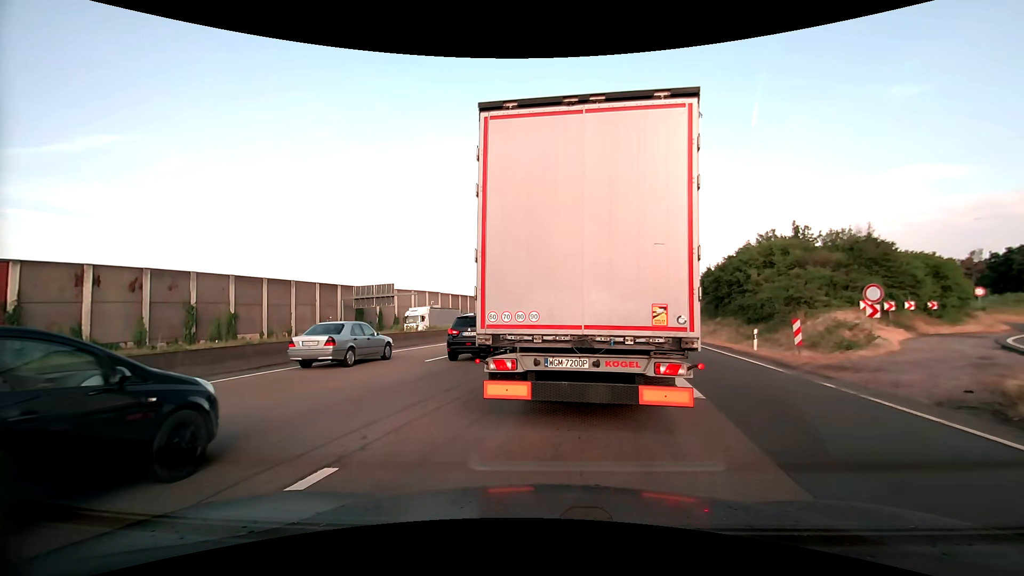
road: motorway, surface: asphalt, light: Day
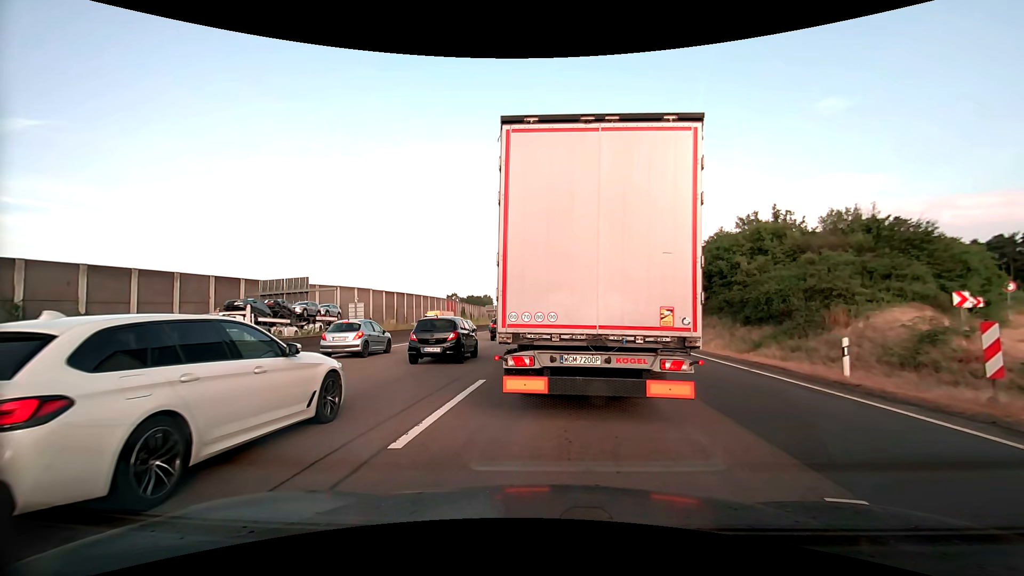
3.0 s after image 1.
(+0.5, +11.2) m; +5°
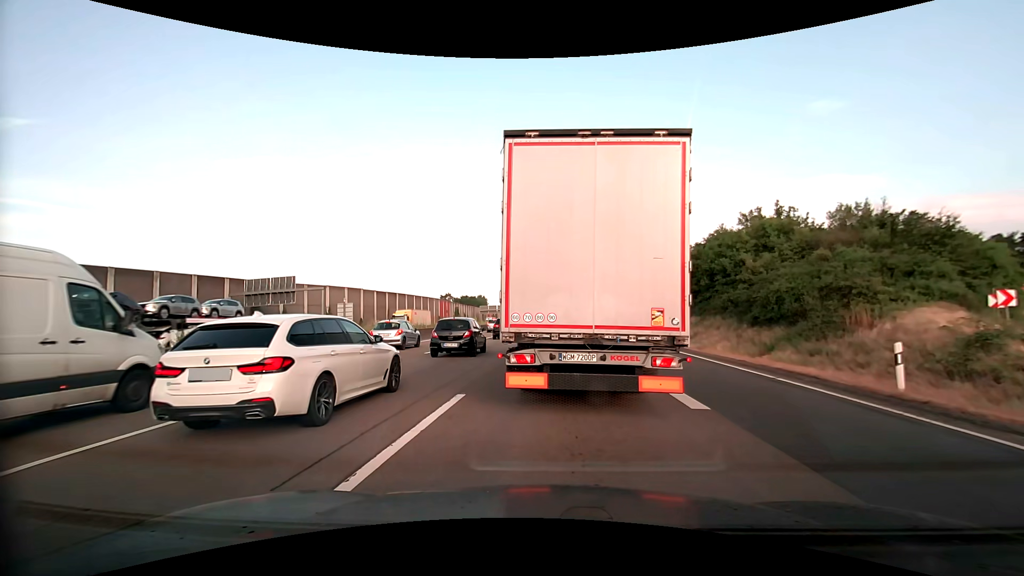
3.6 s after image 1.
(0.0, +2.1) m; 0°
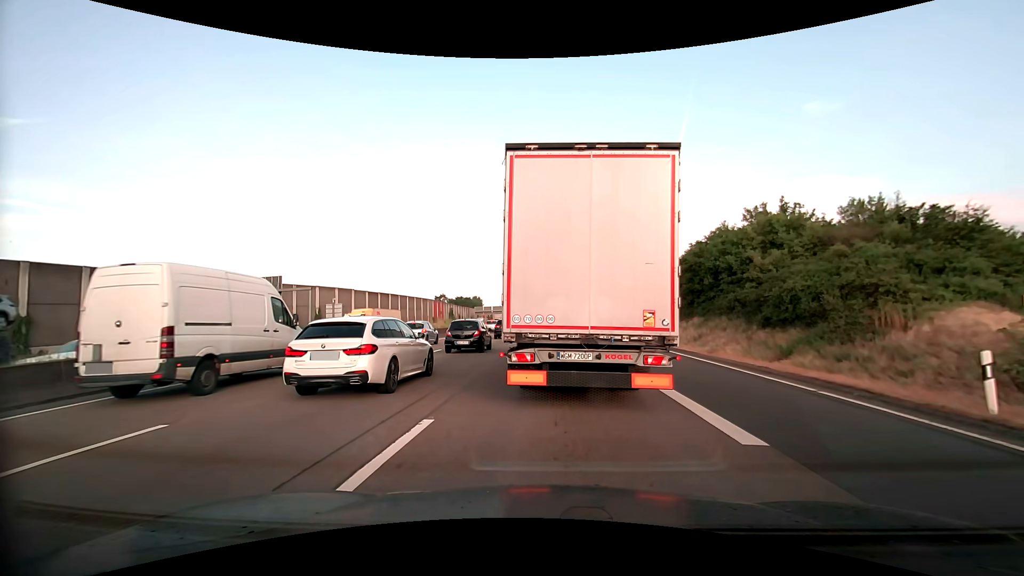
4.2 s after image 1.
(0.0, +2.2) m; +1°
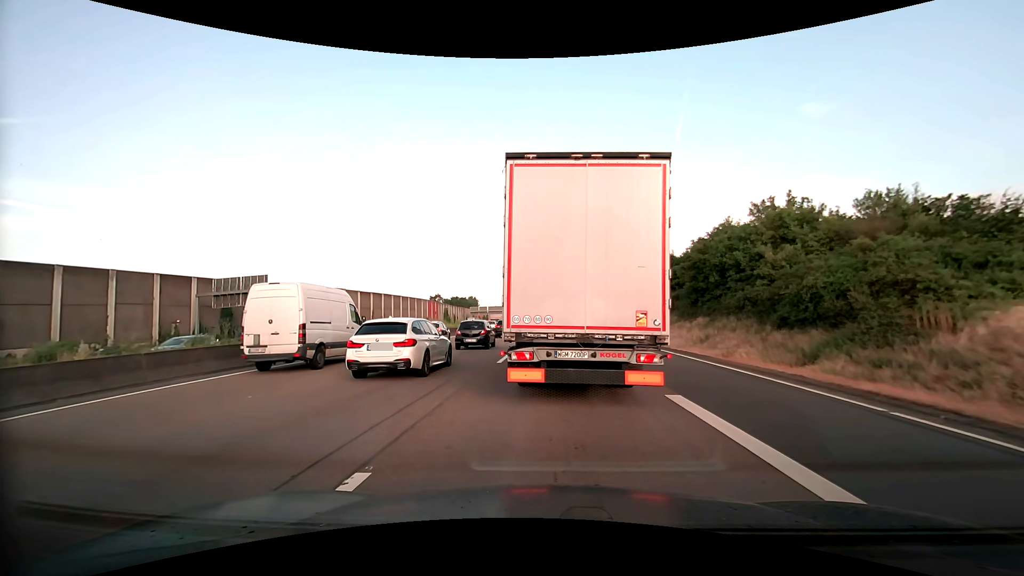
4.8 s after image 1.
(0.0, +2.4) m; 0°
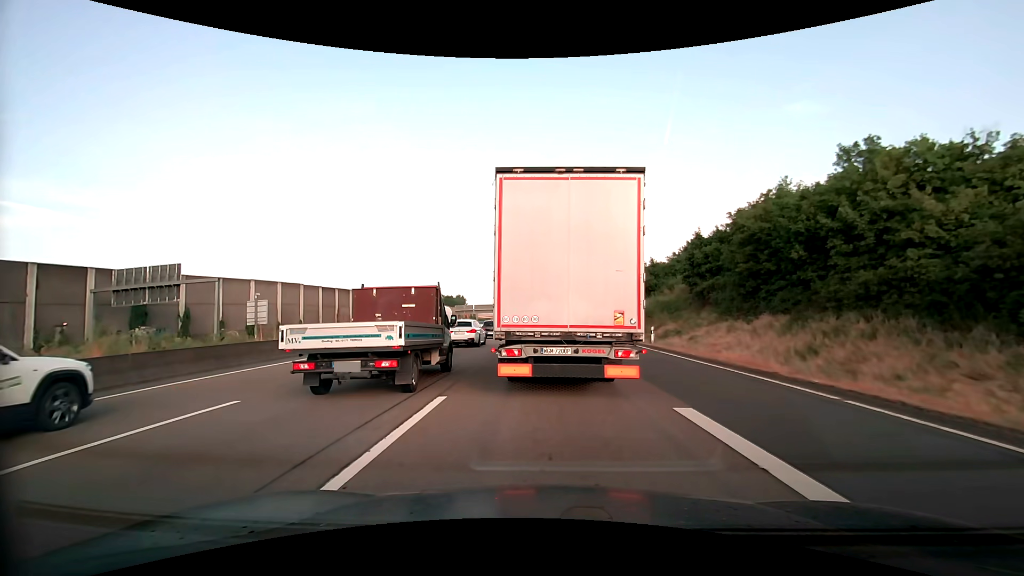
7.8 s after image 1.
(+0.3, +13.5) m; +2°
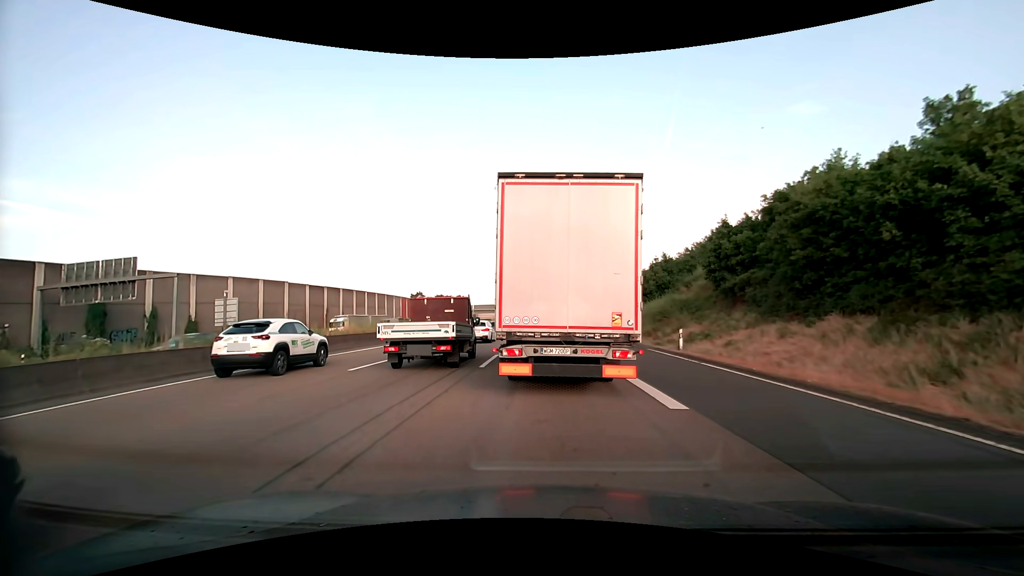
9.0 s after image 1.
(0.0, +5.9) m; -1°
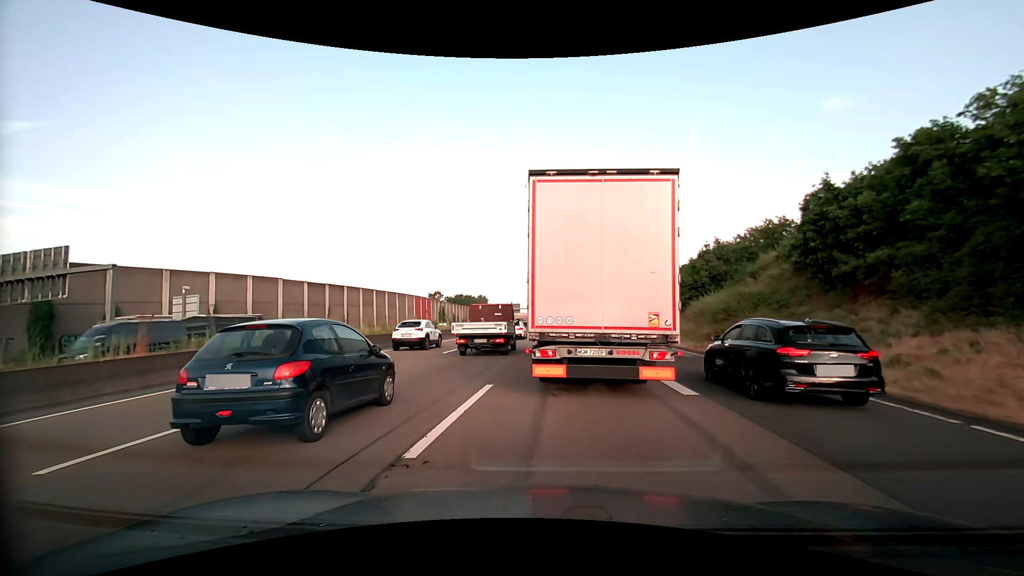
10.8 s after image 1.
(0.0, +10.0) m; -1°
(0, +10) (-1, +20) (-2, +30) (-2, +40) (-2, +50) (-2, +60) (-1, +70) (-1, +80) (-1, +90) (0, +100) m
